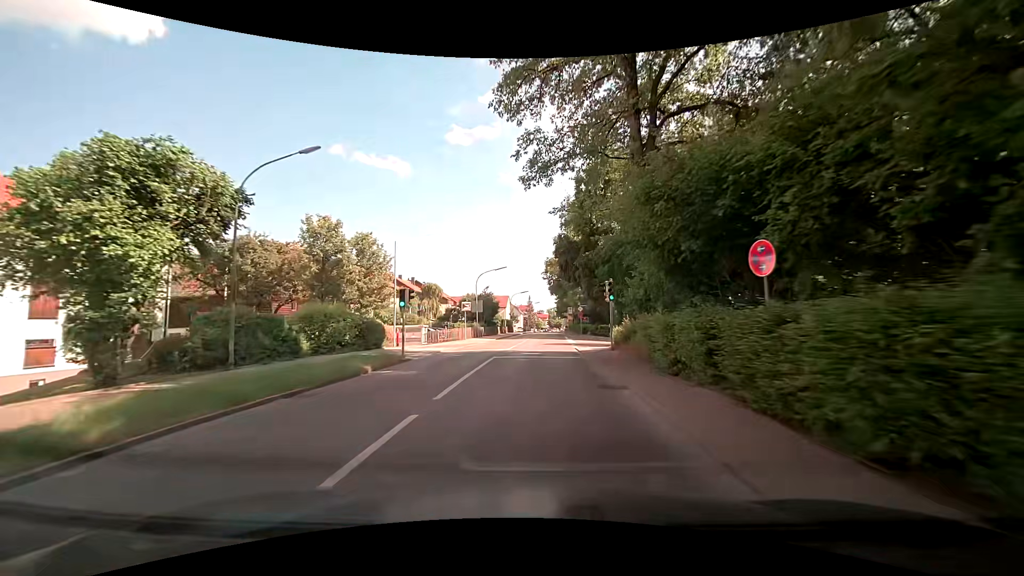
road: secondary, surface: asphalt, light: Day
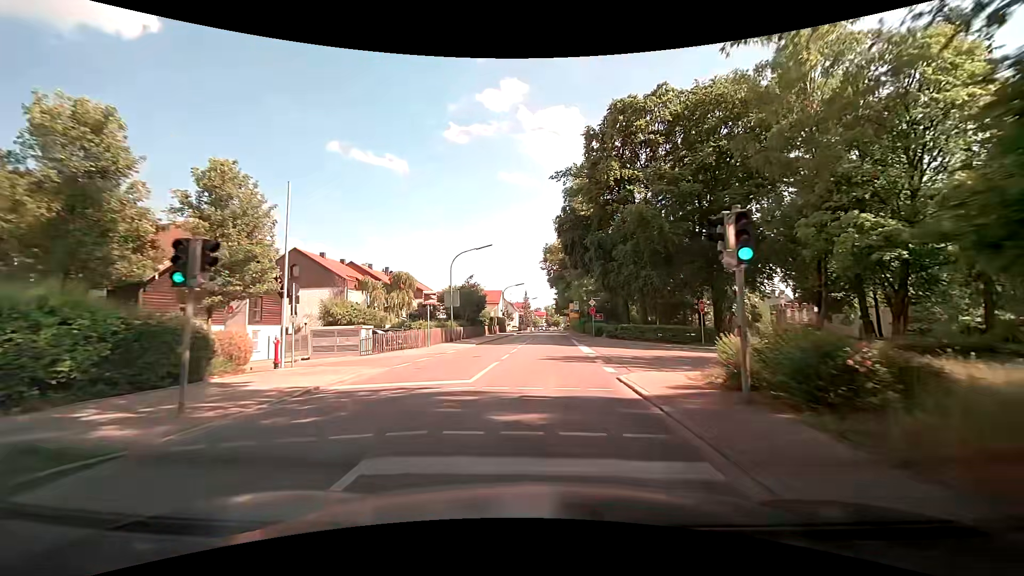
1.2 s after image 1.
(-0.1, +14.2) m; 0°
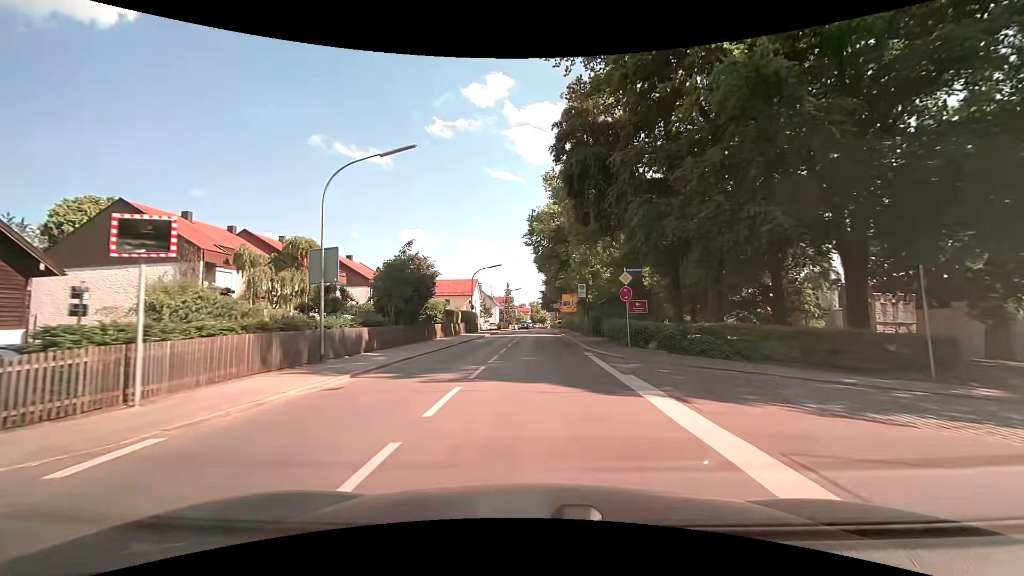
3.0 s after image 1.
(+0.1, +21.0) m; +1°
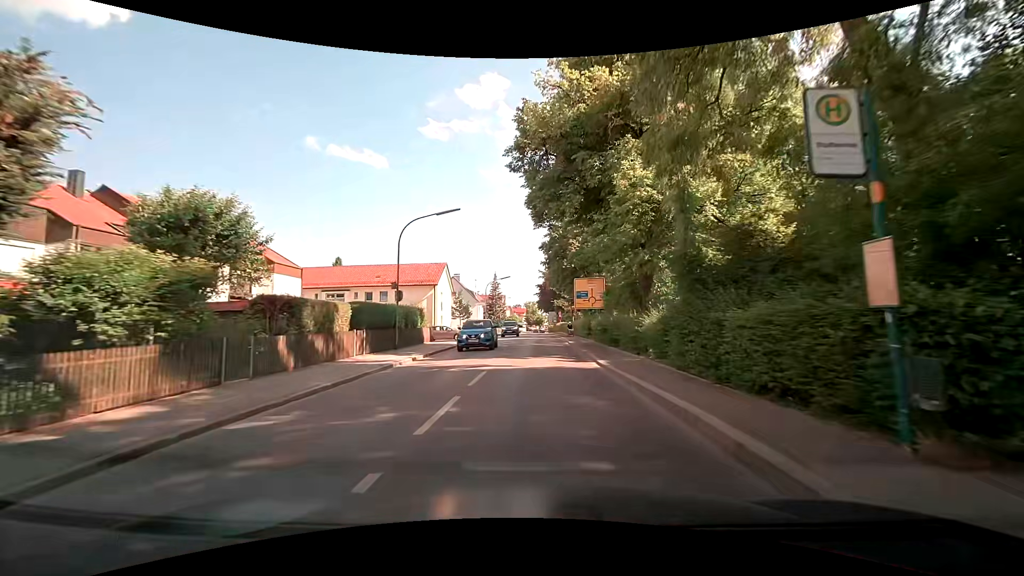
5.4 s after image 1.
(+0.2, +28.0) m; 0°
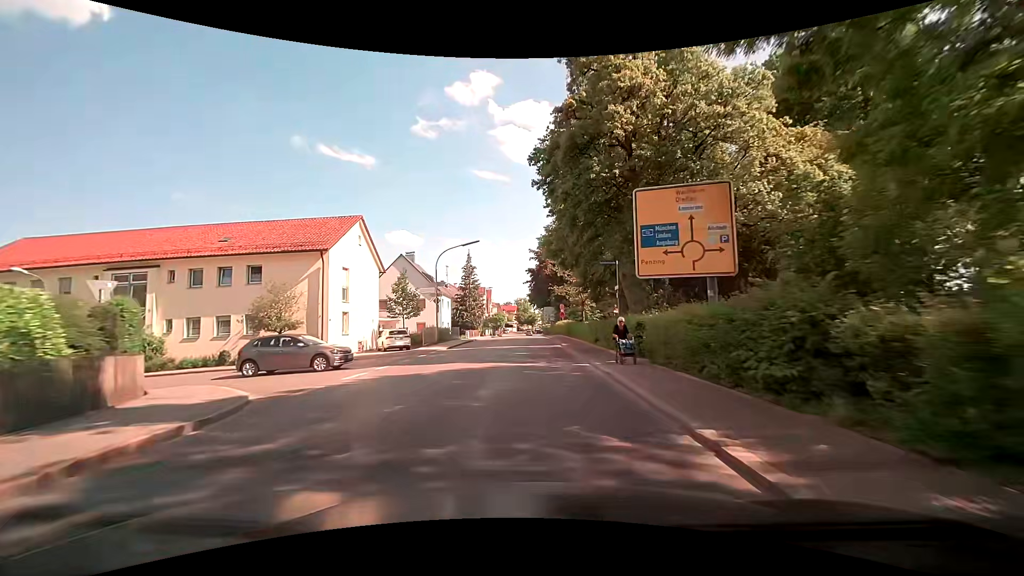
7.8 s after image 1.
(+0.4, +27.9) m; +1°
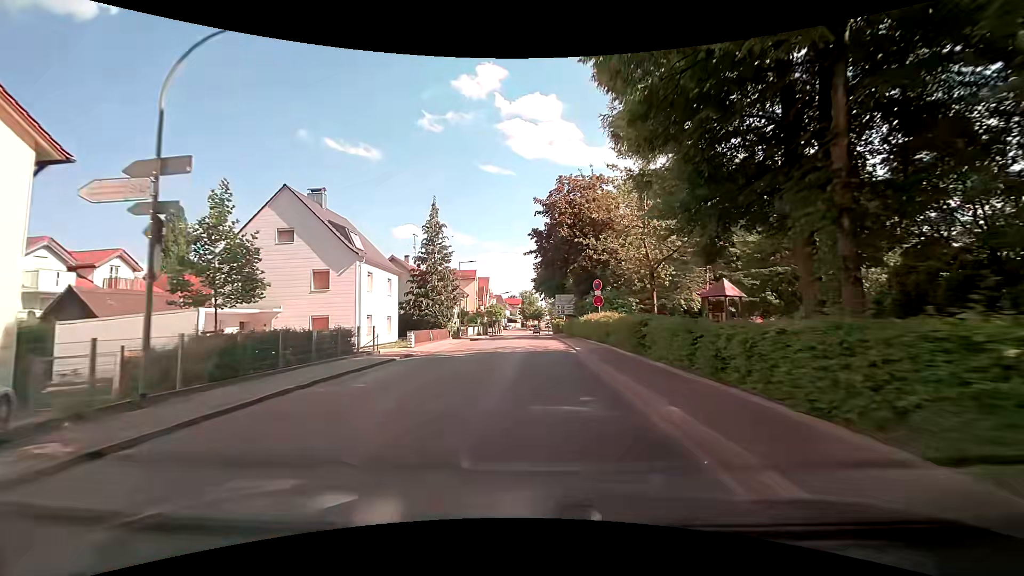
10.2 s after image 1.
(+0.1, +27.5) m; 0°
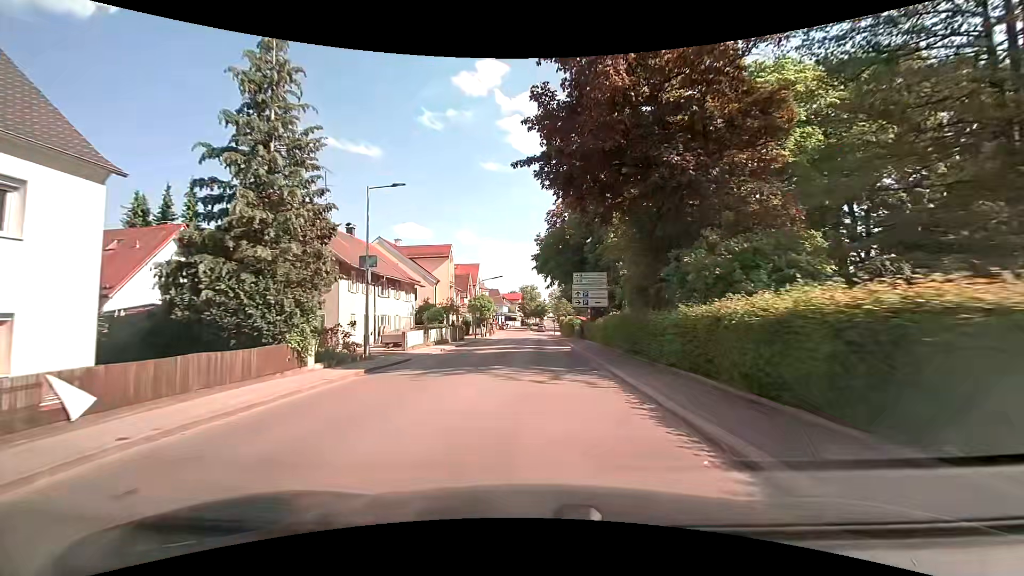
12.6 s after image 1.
(-0.1, +26.1) m; 0°
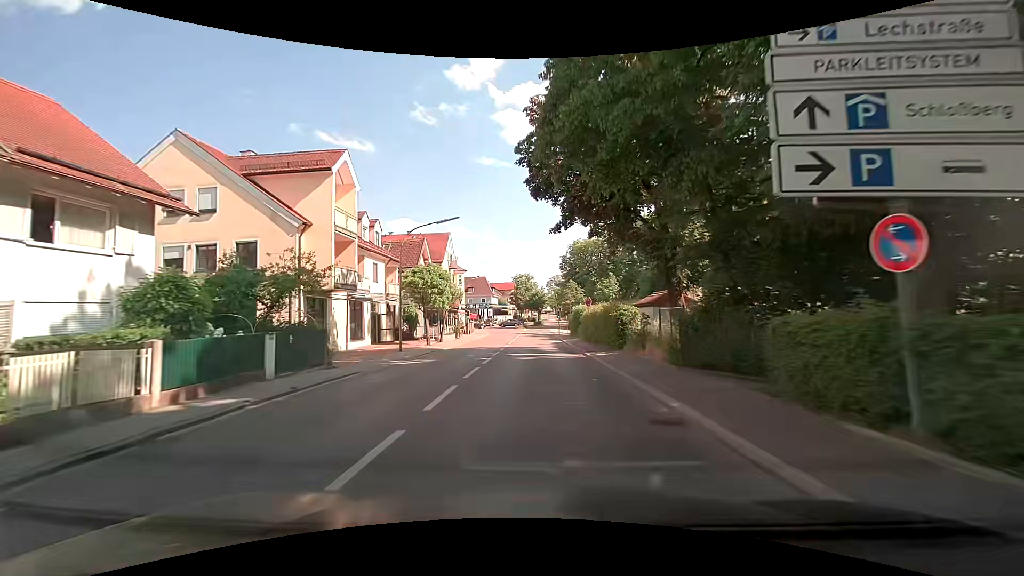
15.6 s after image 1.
(-0.1, +30.7) m; 0°
